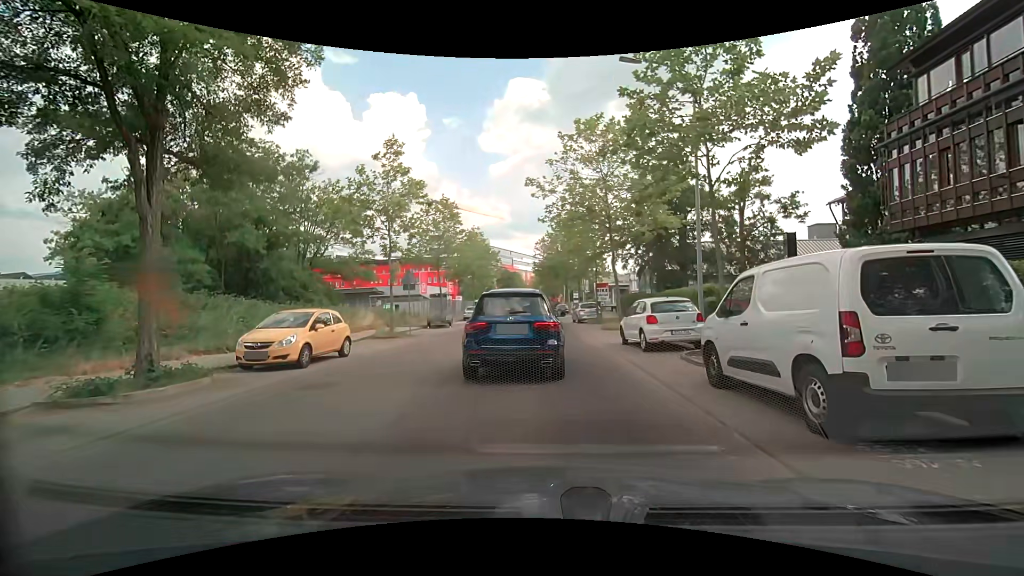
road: unclassified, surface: asphalt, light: Day
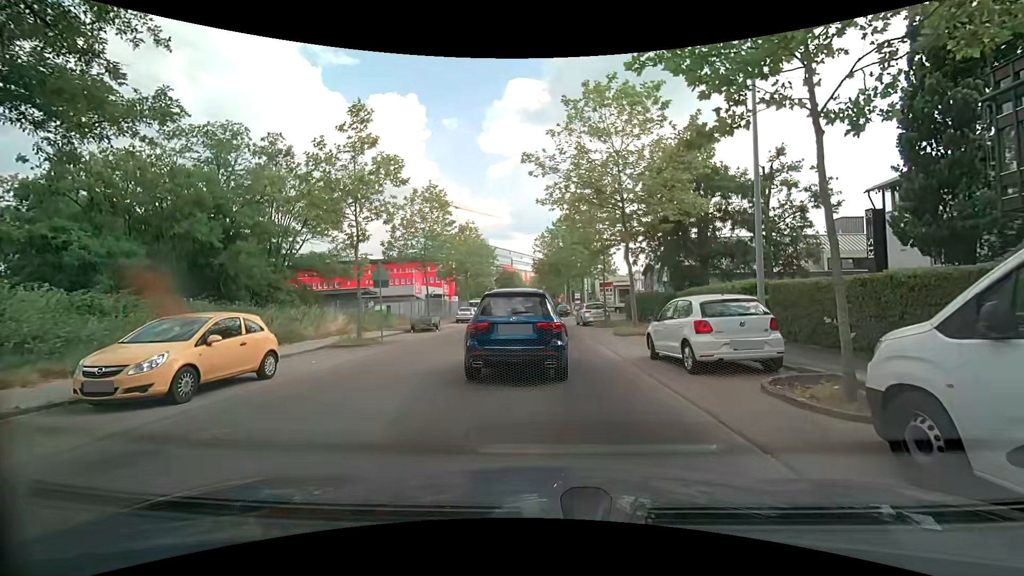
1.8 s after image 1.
(0.0, +4.3) m; 0°
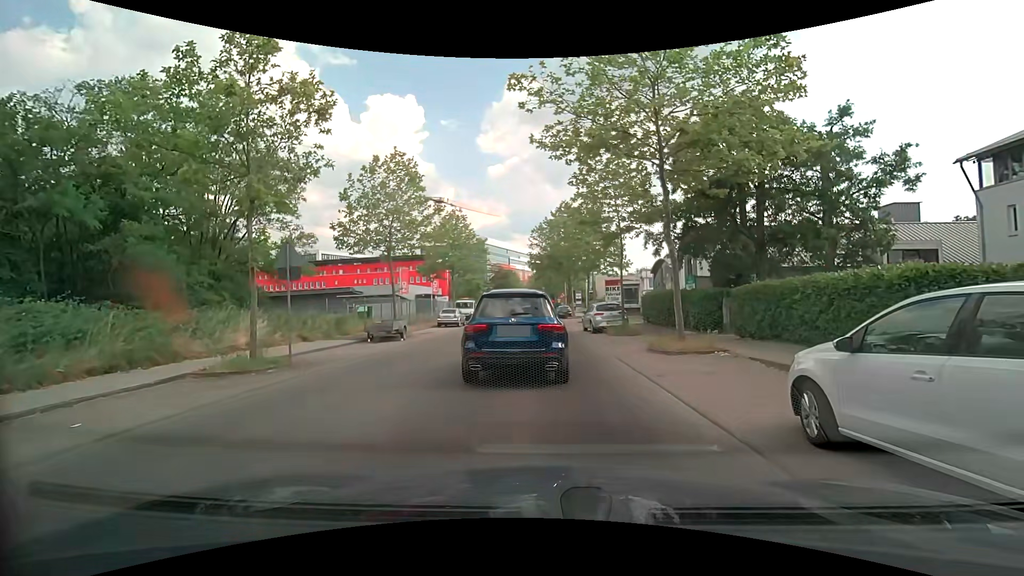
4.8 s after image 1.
(0.0, +7.2) m; 0°
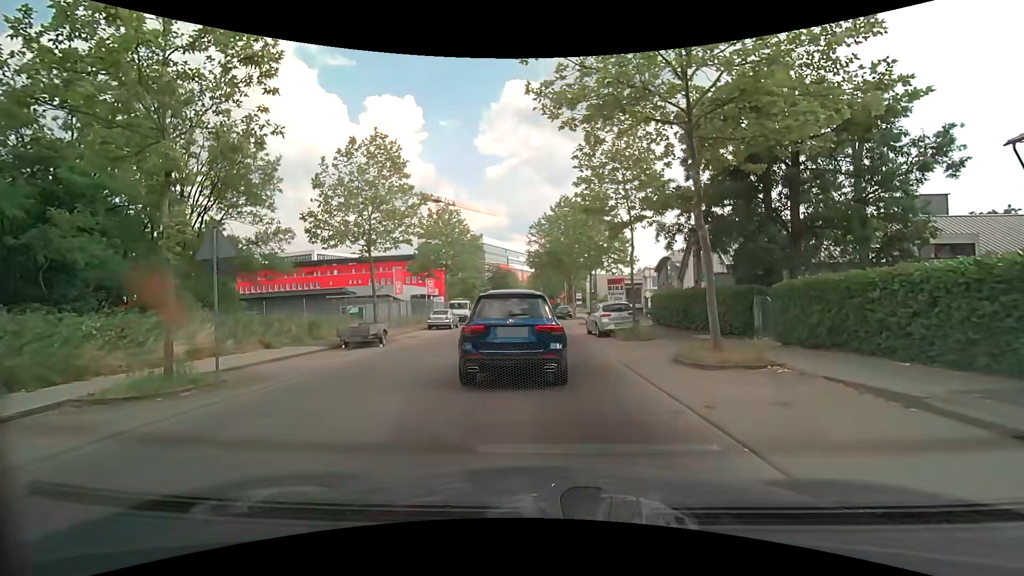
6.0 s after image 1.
(0.0, +2.9) m; +2°
